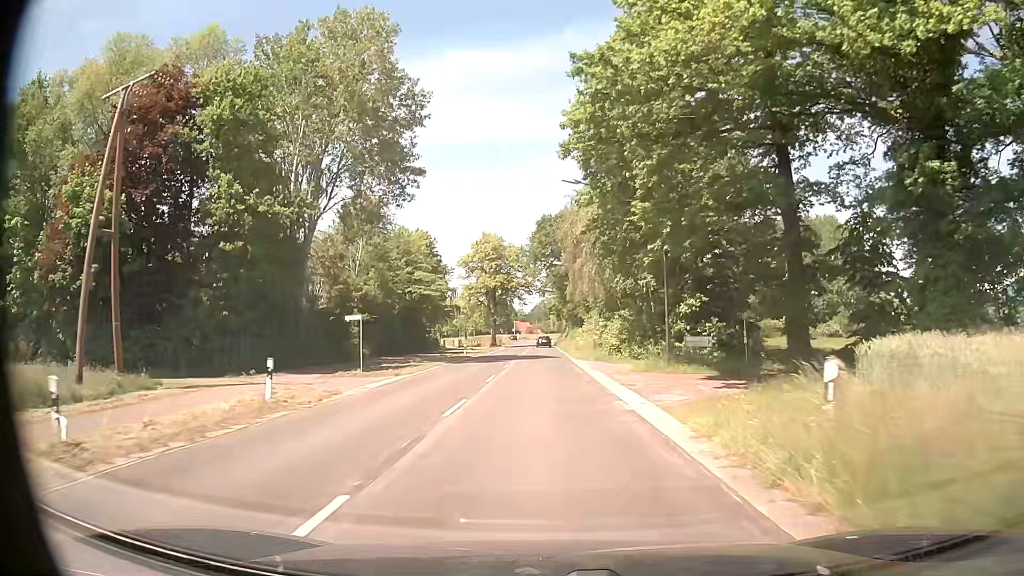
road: secondary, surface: asphalt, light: Day
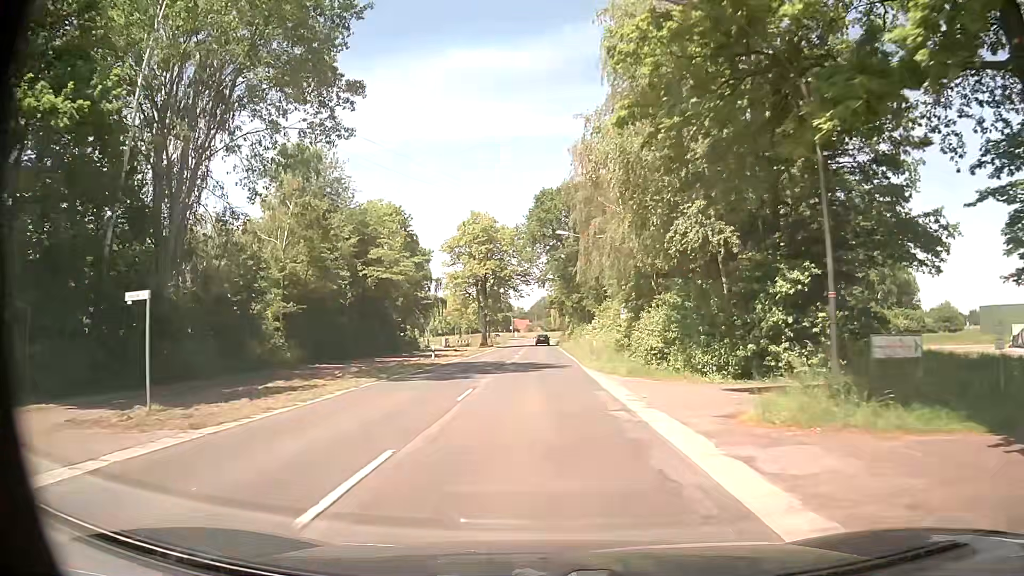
(0.0, +15.4) m; 0°
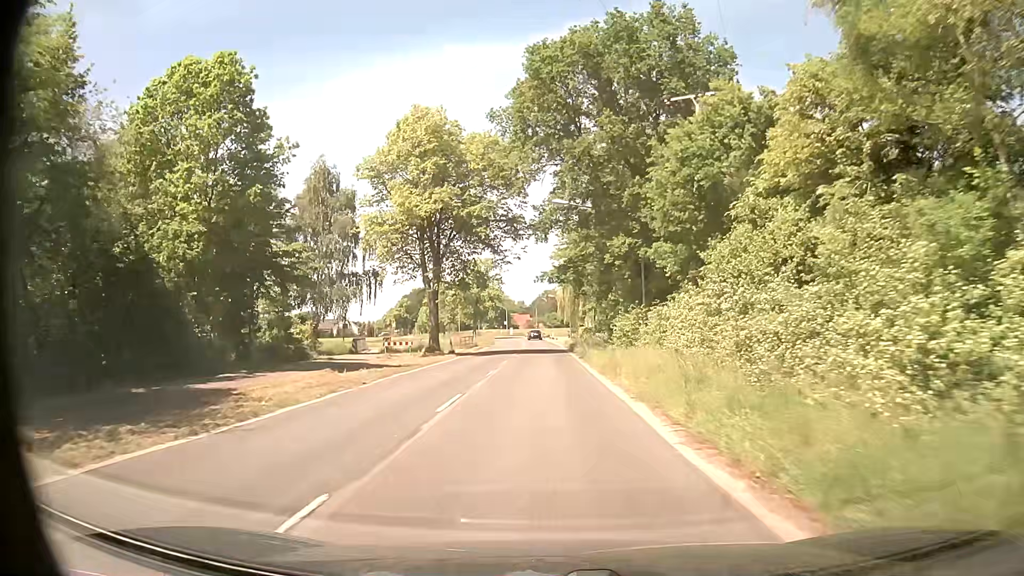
(0.0, +38.1) m; -1°
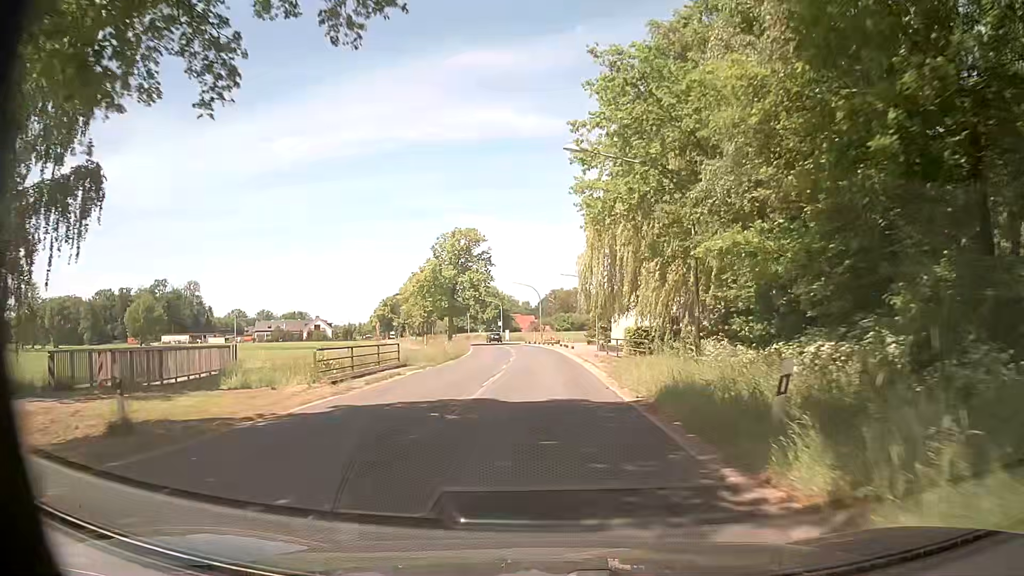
(+0.2, +38.1) m; 0°
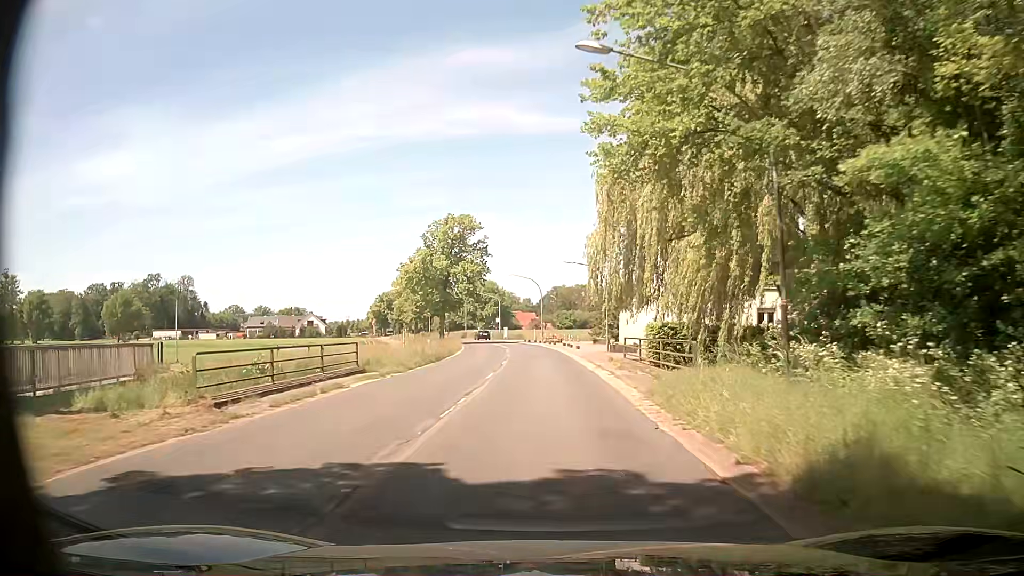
(-0.1, +7.6) m; -1°
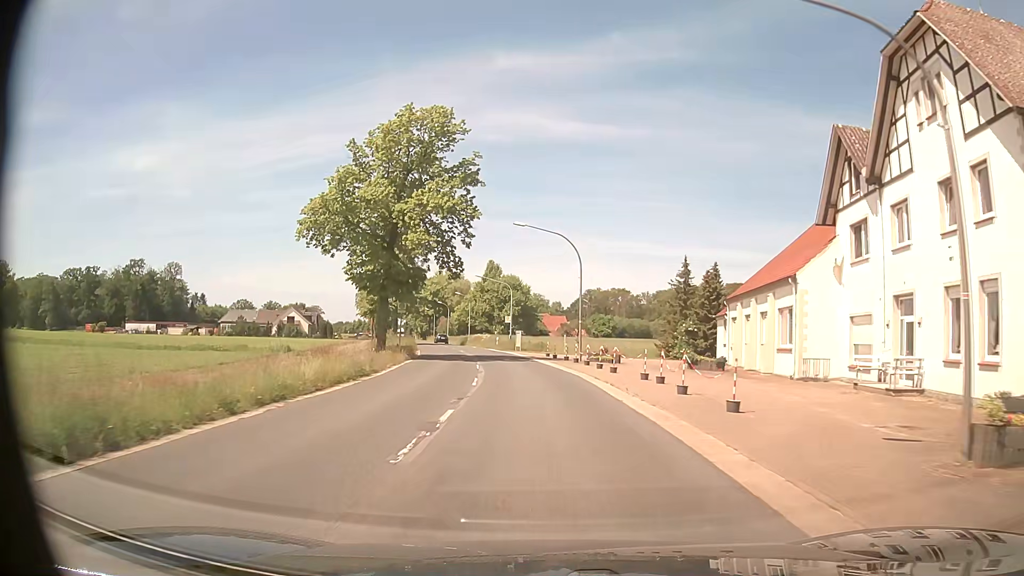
(-0.6, +38.0) m; -3°
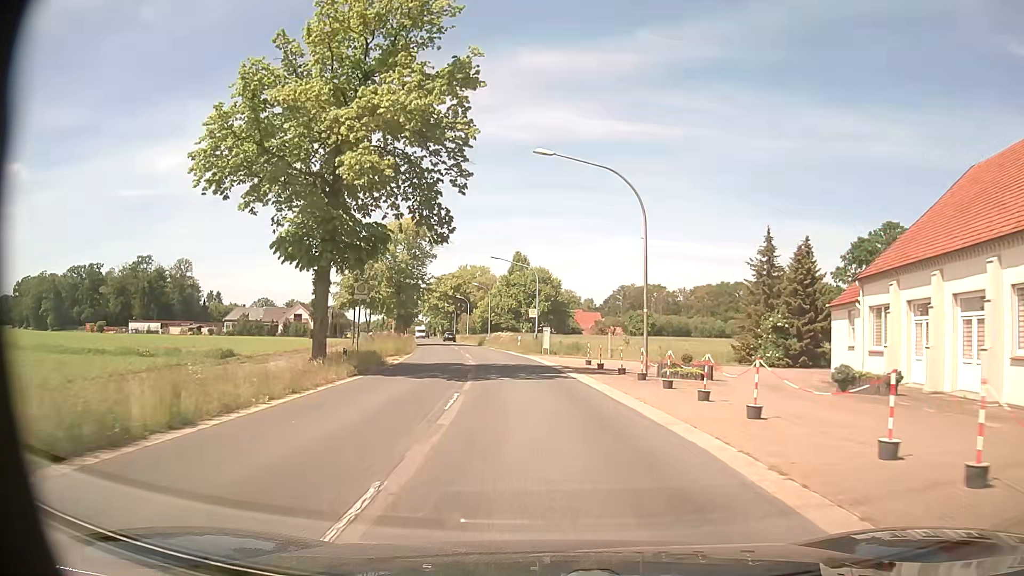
(-0.2, +15.2) m; -2°
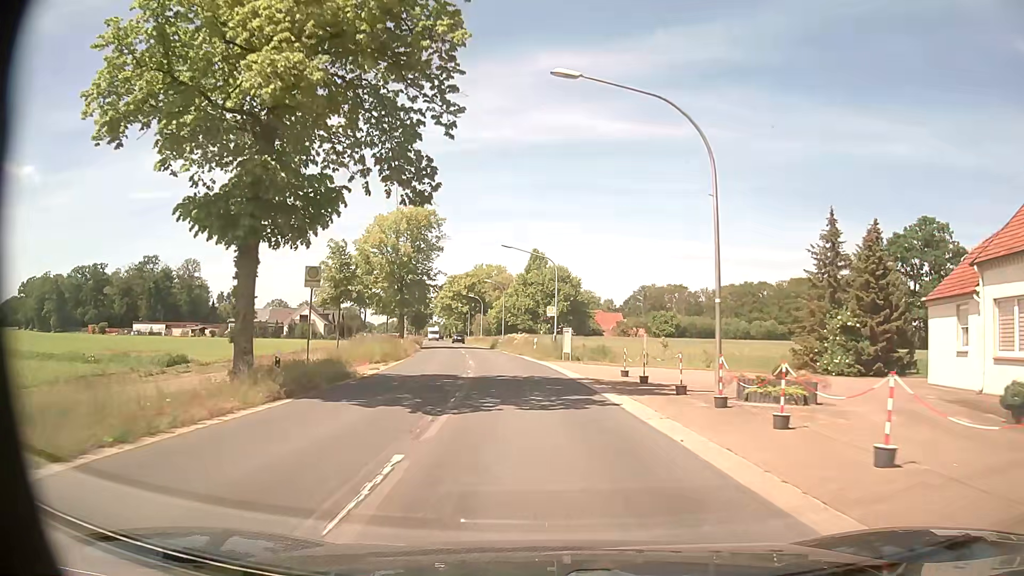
(-0.1, +7.6) m; -2°
(0, +10) (-1, +20) (-2, +30) (-3, +40) (-4, +50) (-6, +60) (-7, +70) (-9, +79) (-11, +89) (-13, +99) m
